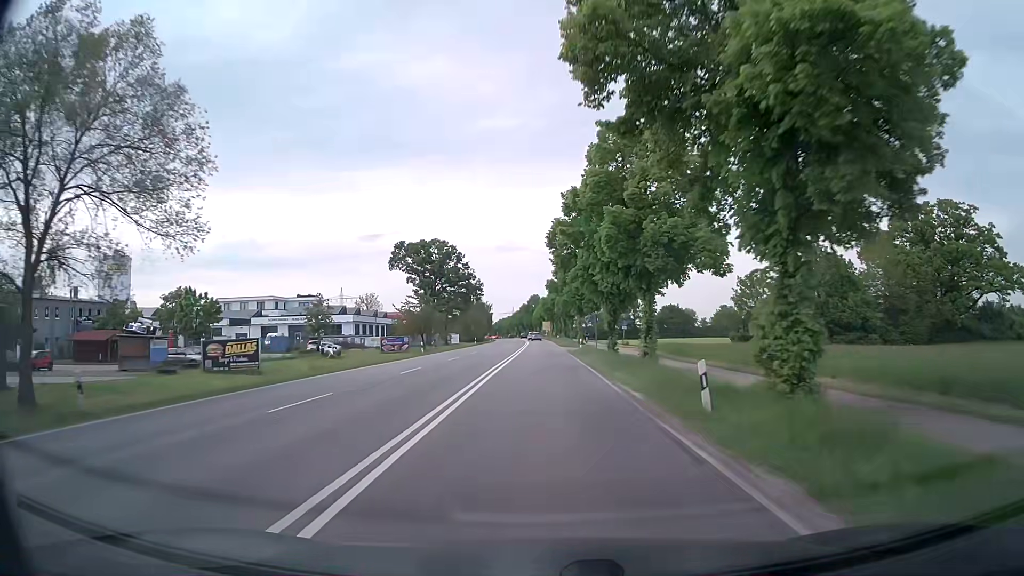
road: secondary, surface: asphalt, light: Day
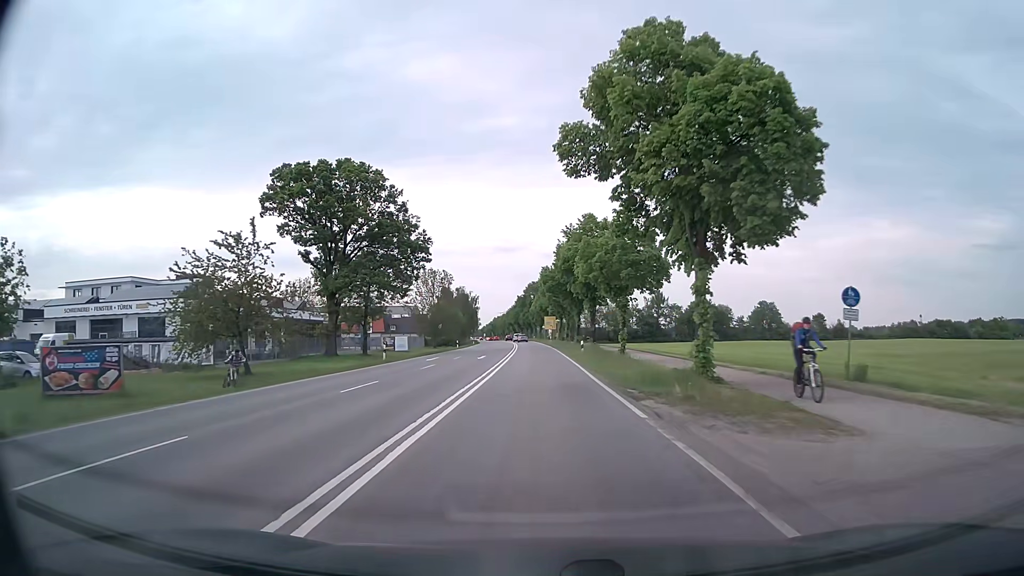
(-0.4, +54.7) m; 0°
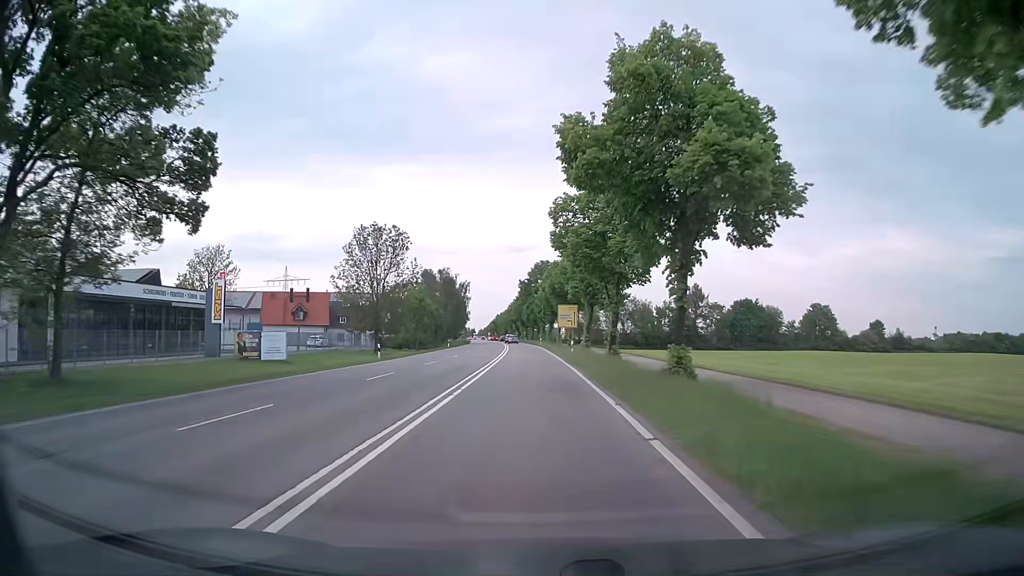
(-0.3, +43.7) m; -1°
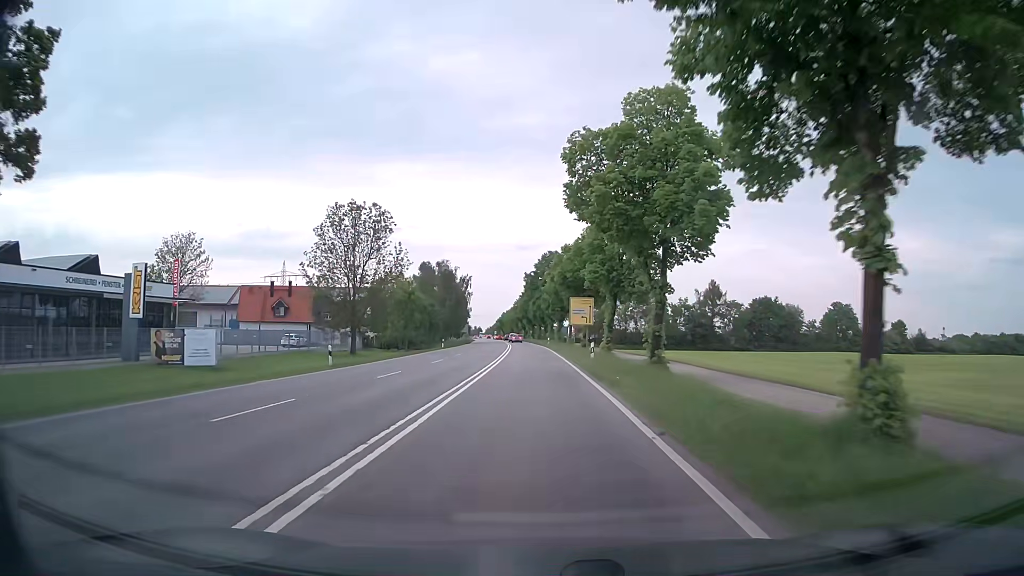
(0.0, +10.9) m; -1°
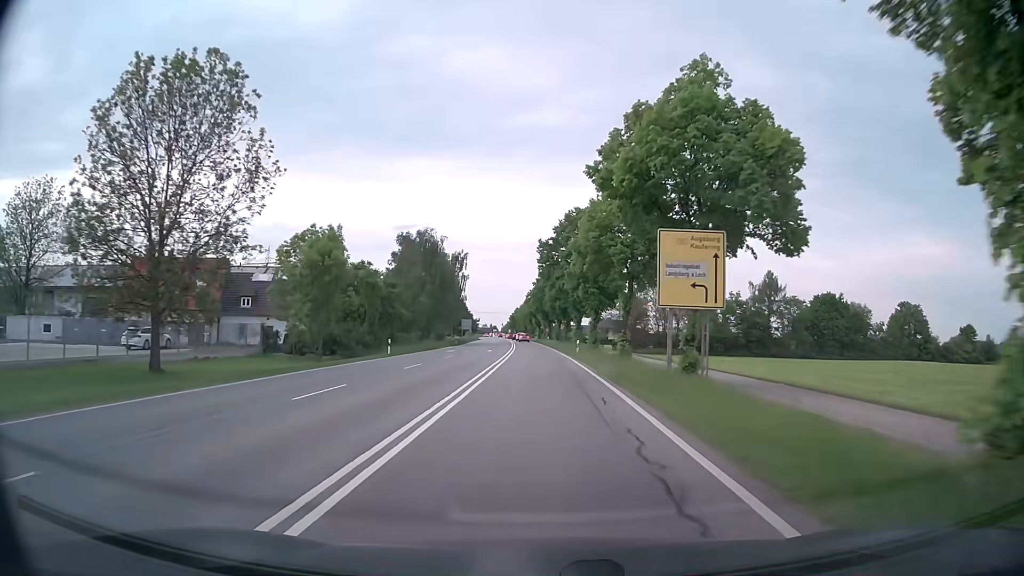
(-0.5, +32.8) m; -2°
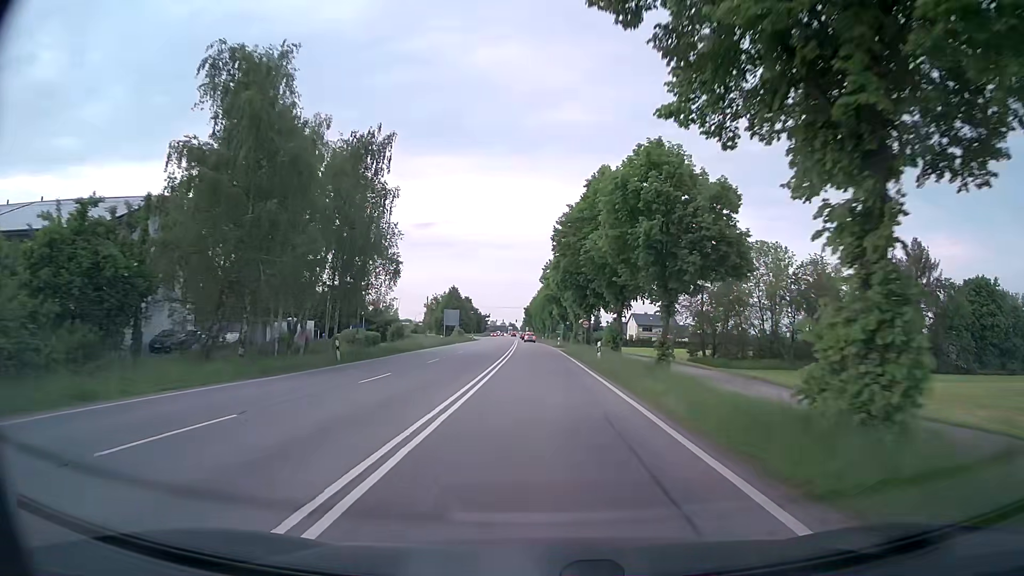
(-0.6, +54.8) m; -2°
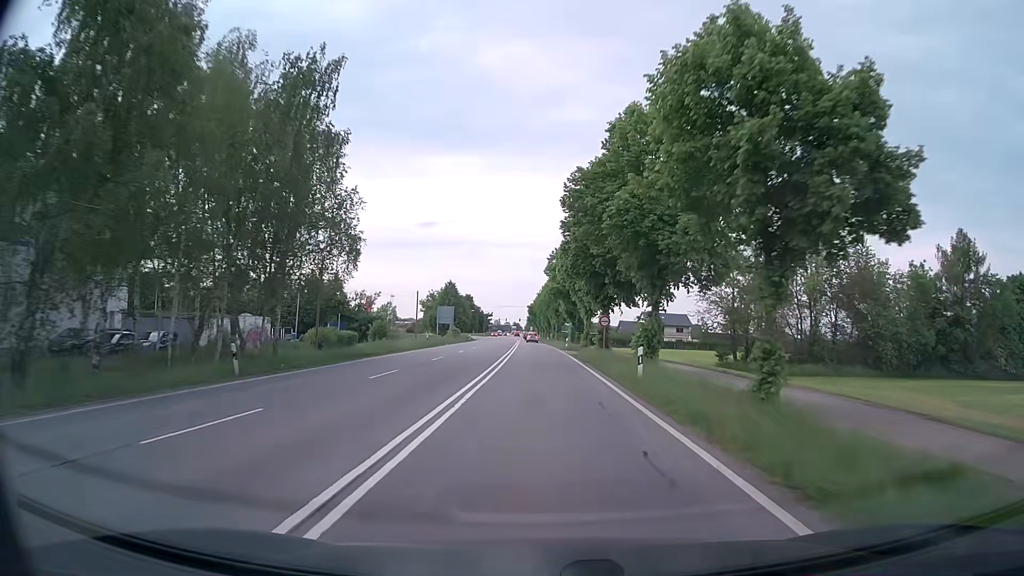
(0.0, +11.0) m; 0°
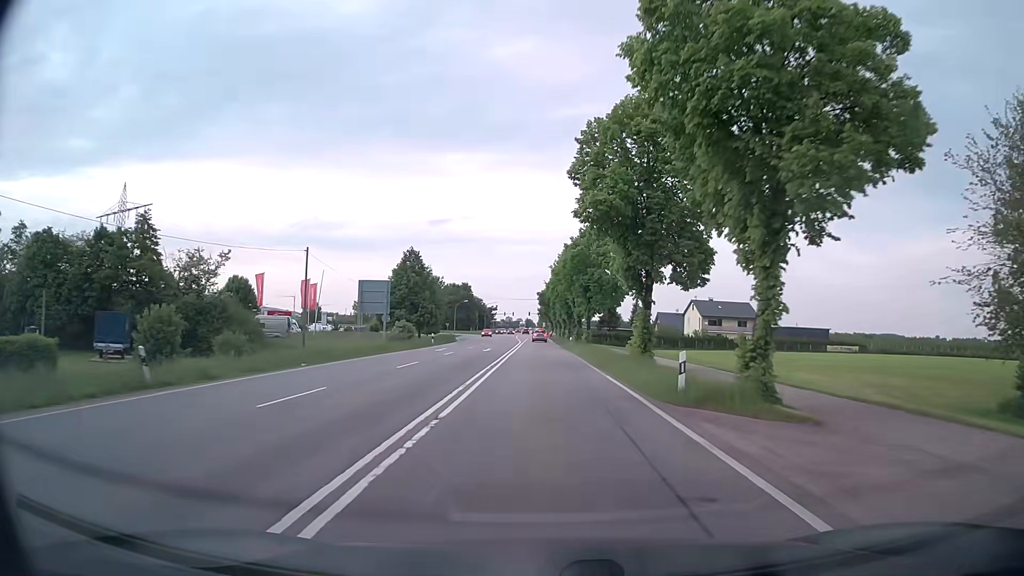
(-0.6, +43.8) m; -1°
(0, +10) (0, +20) (0, +30) (0, +40) (0, +50) (-1, +60) (-1, +70) (0, +80) (0, +90) (0, +100) m
